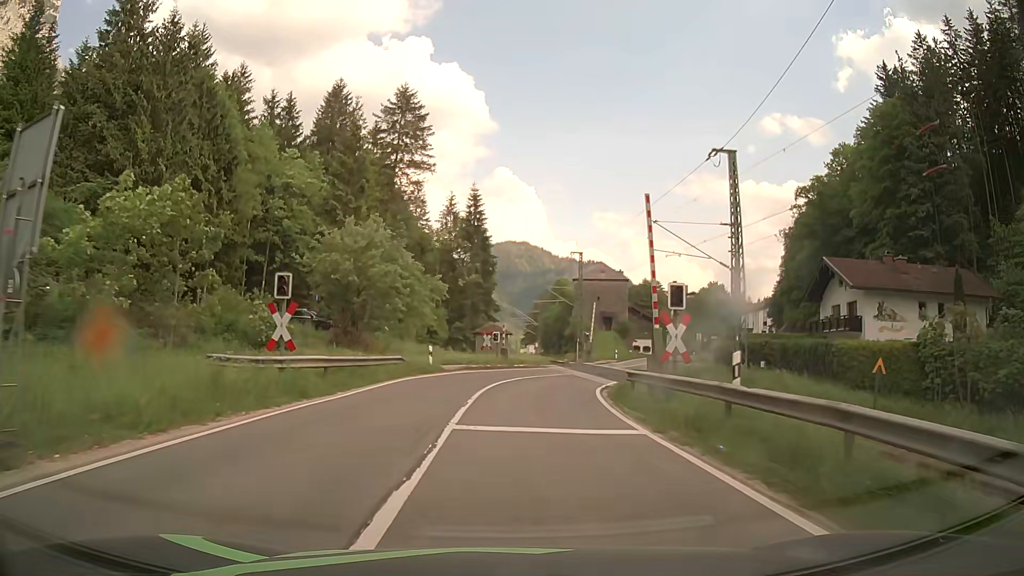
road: primary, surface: asphalt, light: Day
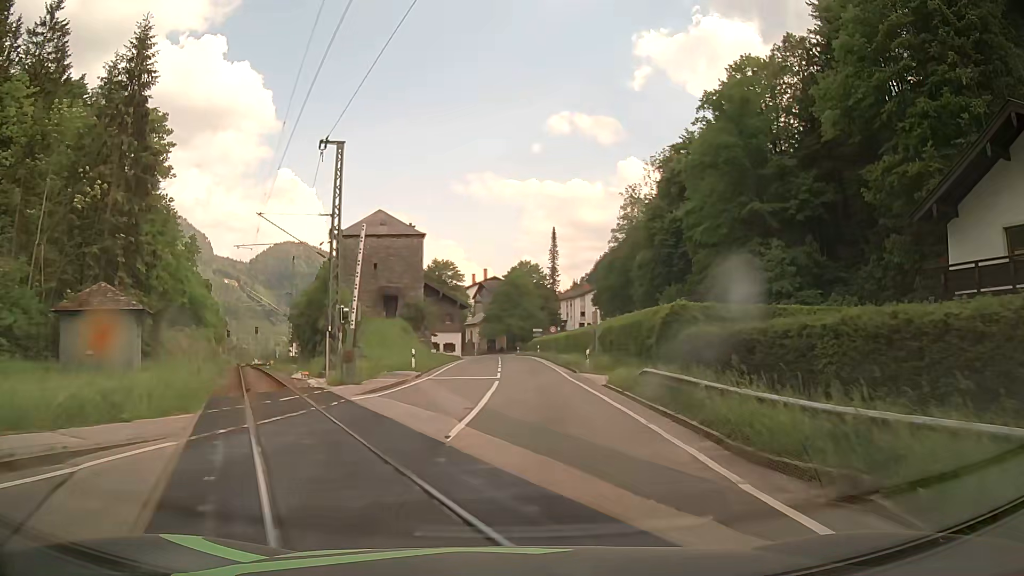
(+4.9, +38.2) m; +18°
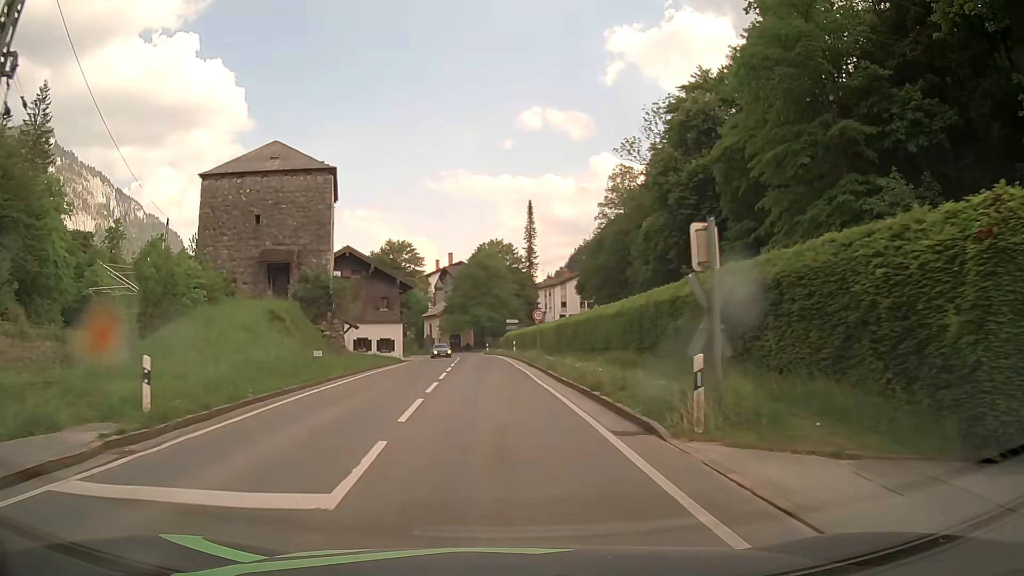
(+1.2, +22.9) m; +3°
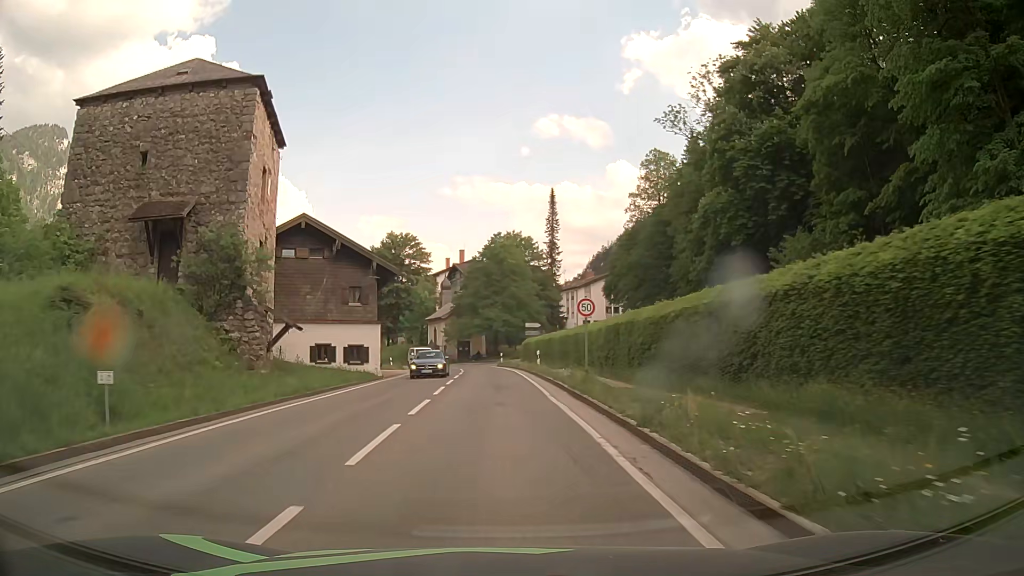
(-0.2, +15.3) m; -2°
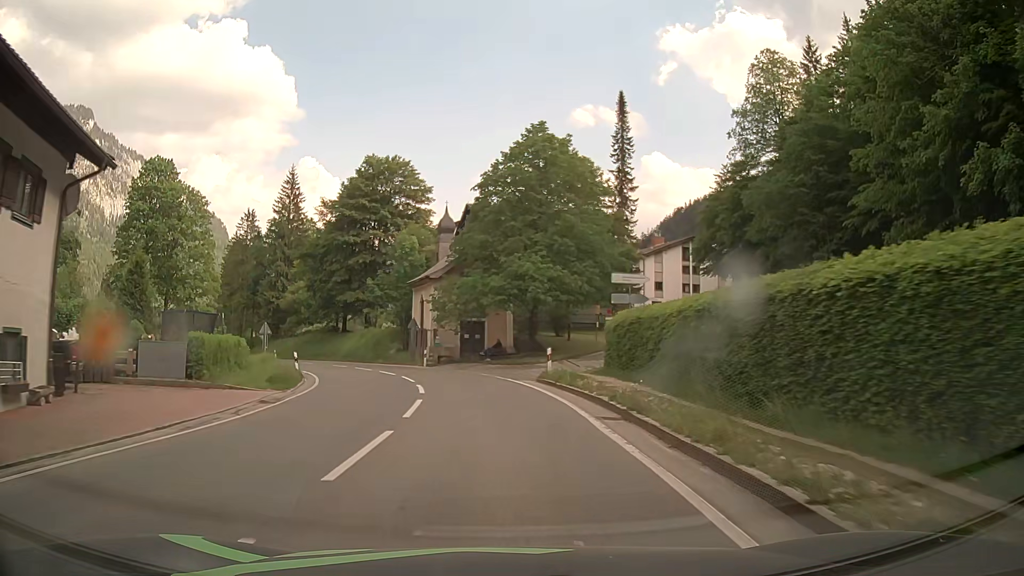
(-0.3, +38.0) m; -3°
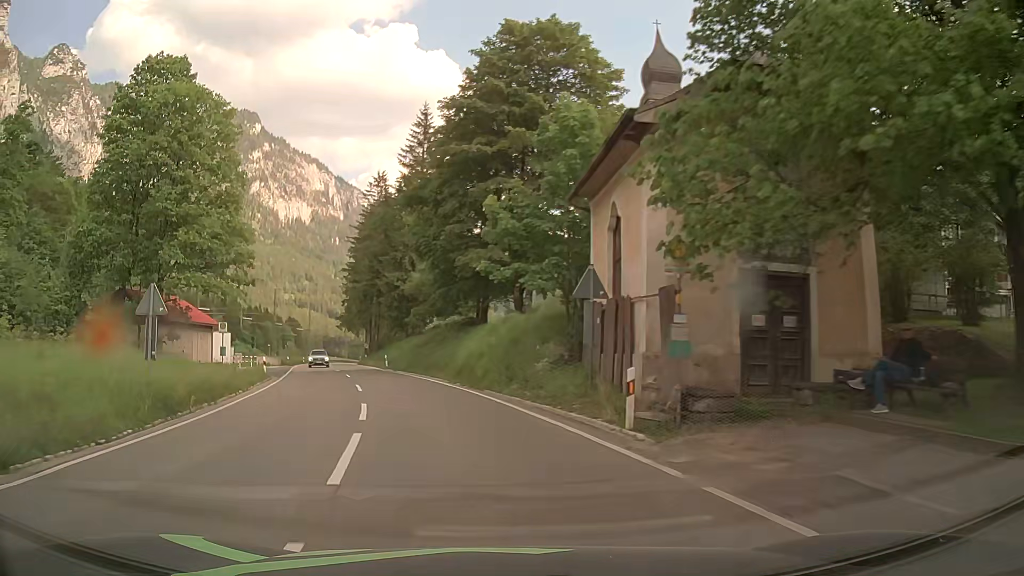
(-3.0, +30.3) m; -16°
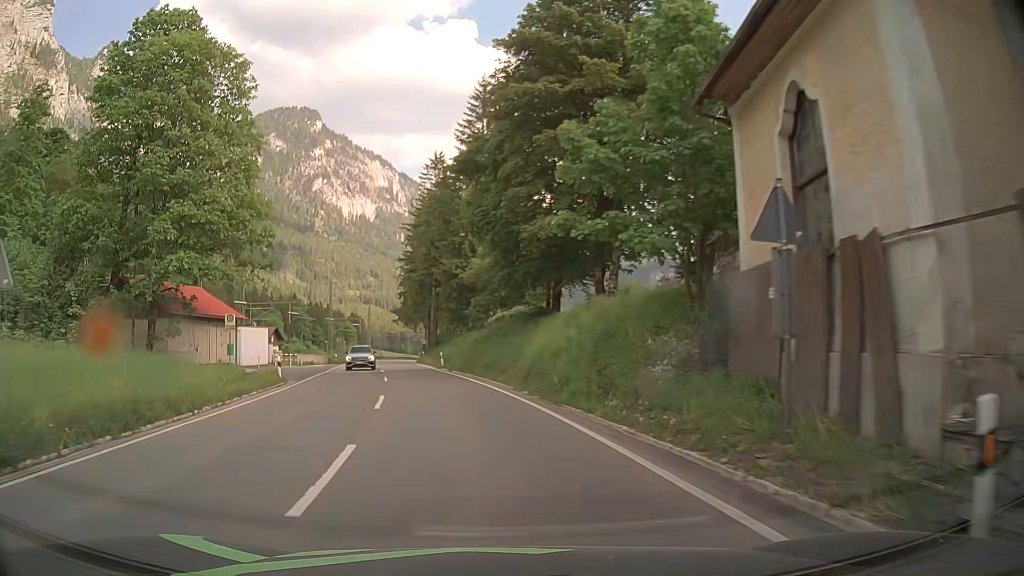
(-0.3, +7.6) m; -5°
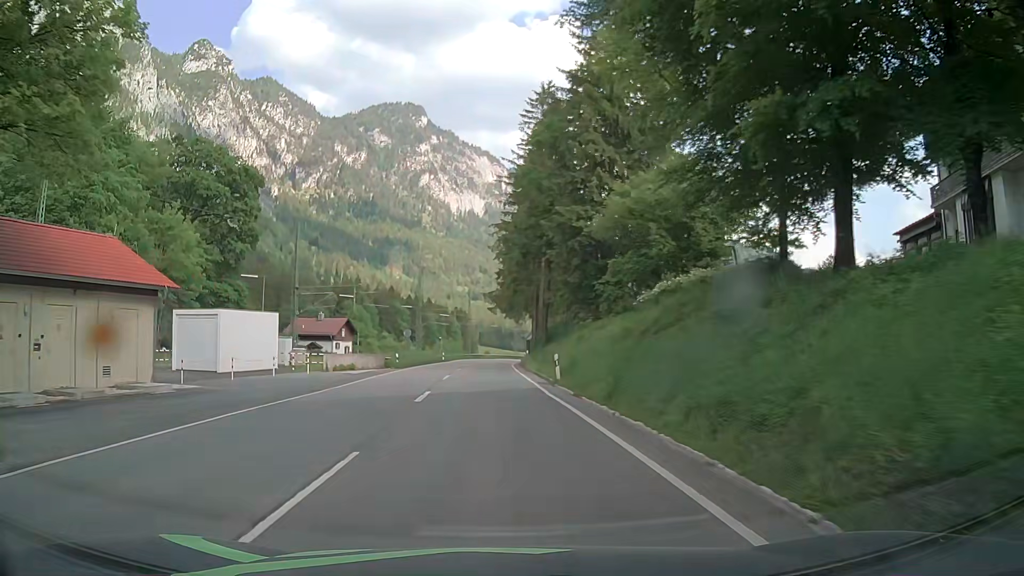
(-2.3, +22.9) m; -10°
(0, +10) (-1, +20) (-1, +30) (-1, +40) (-2, +50) (-2, +60) (-2, +70) (-1, +80) (-1, +90) (+1, +100) m
